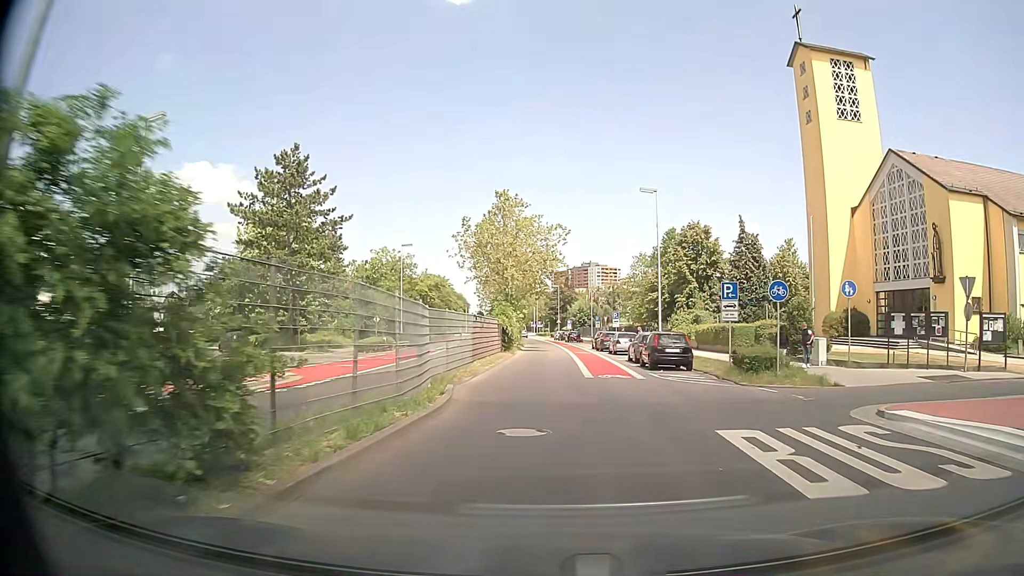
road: secondary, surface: asphalt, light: Day
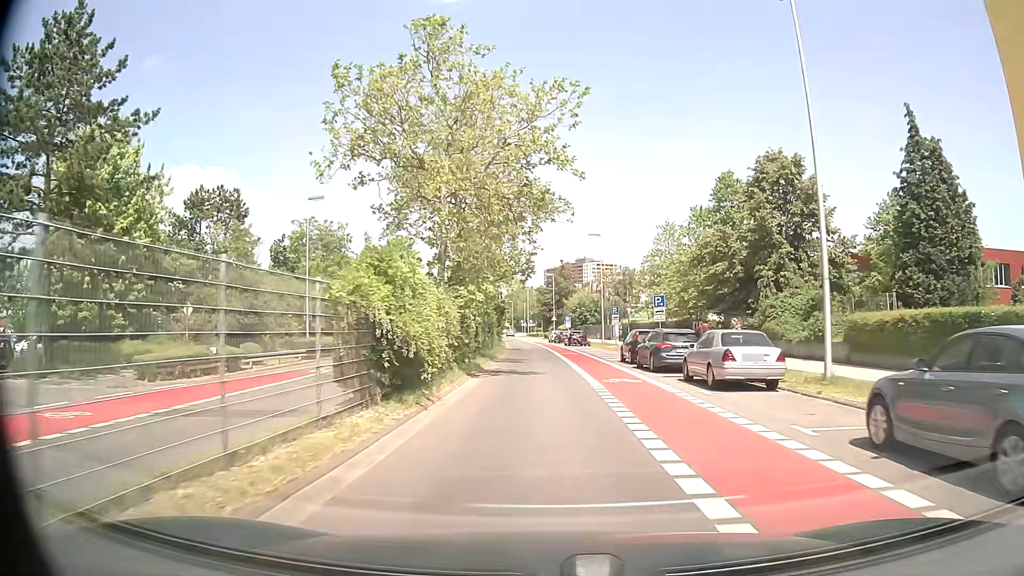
(+0.1, +26.3) m; 0°
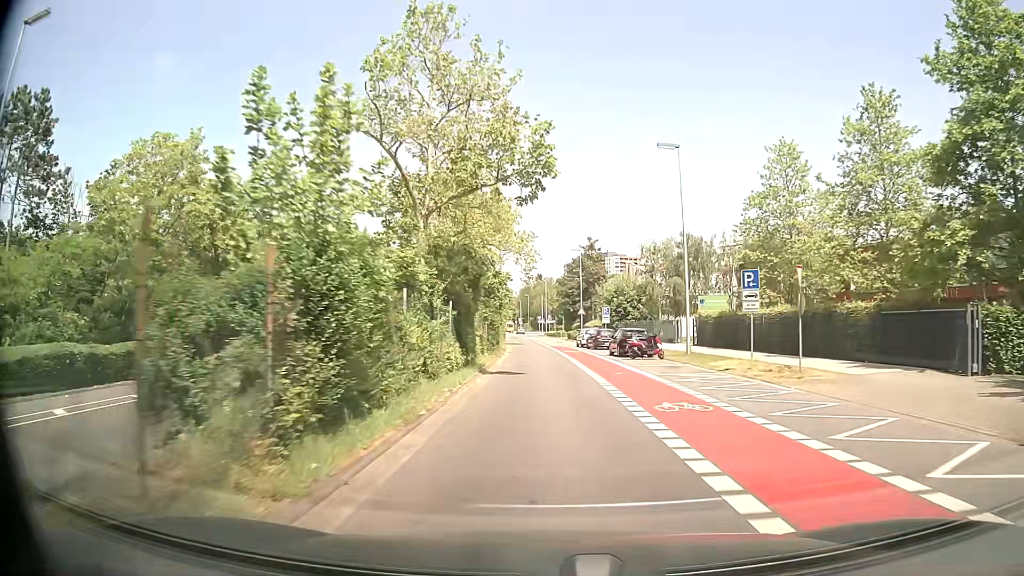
(-0.4, +30.2) m; -2°
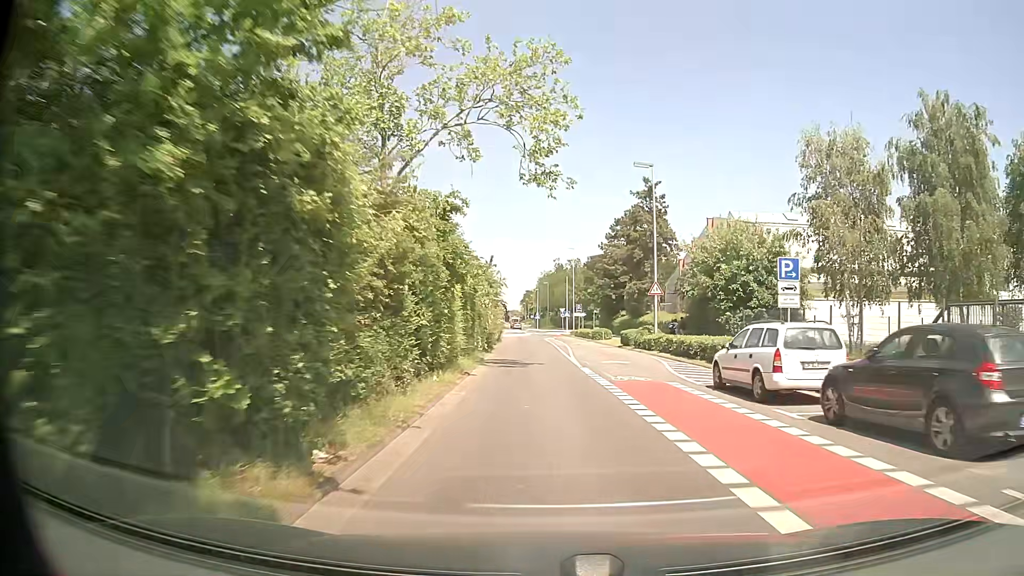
(-0.4, +39.5) m; -2°
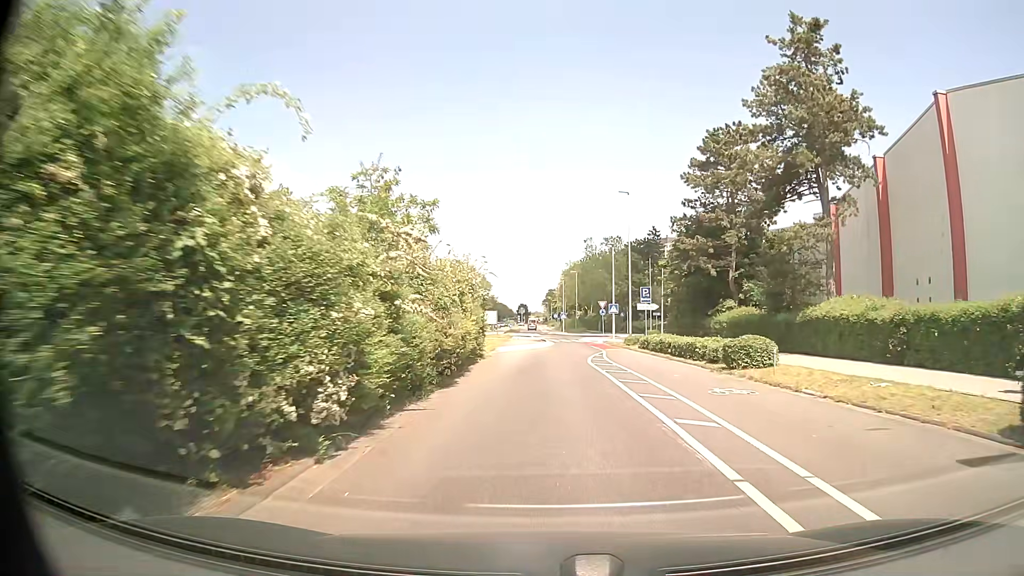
(-0.3, +35.5) m; -1°
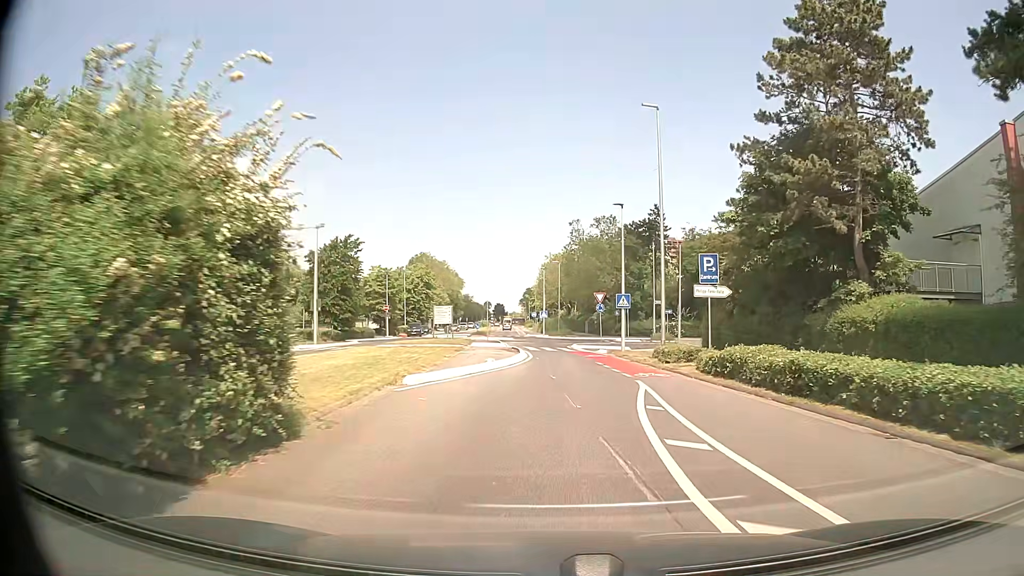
(+0.2, +19.0) m; +1°
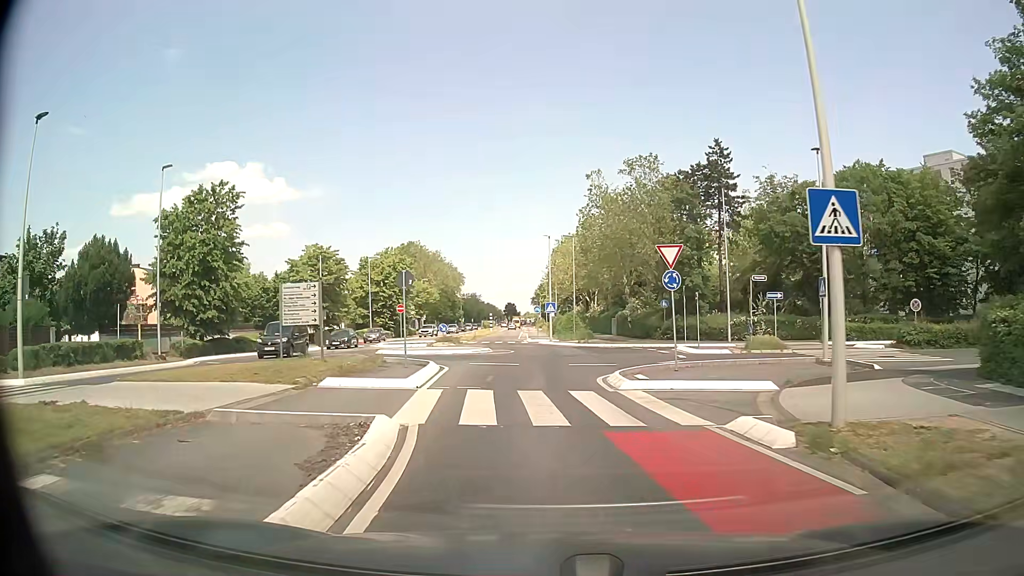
(+0.9, +27.9) m; -1°
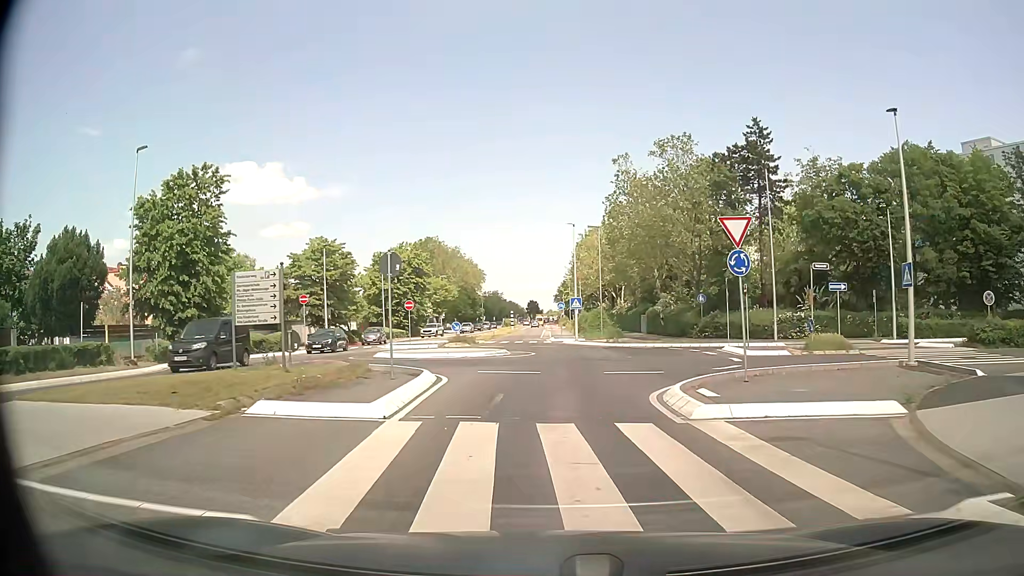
(-0.1, +4.8) m; -2°
(0, +10) (+2, +20) (+11, +23) (+21, +23) (+31, +23) (+41, +22) (+51, +21) (+61, +21) (+71, +20) (+81, +19) m
